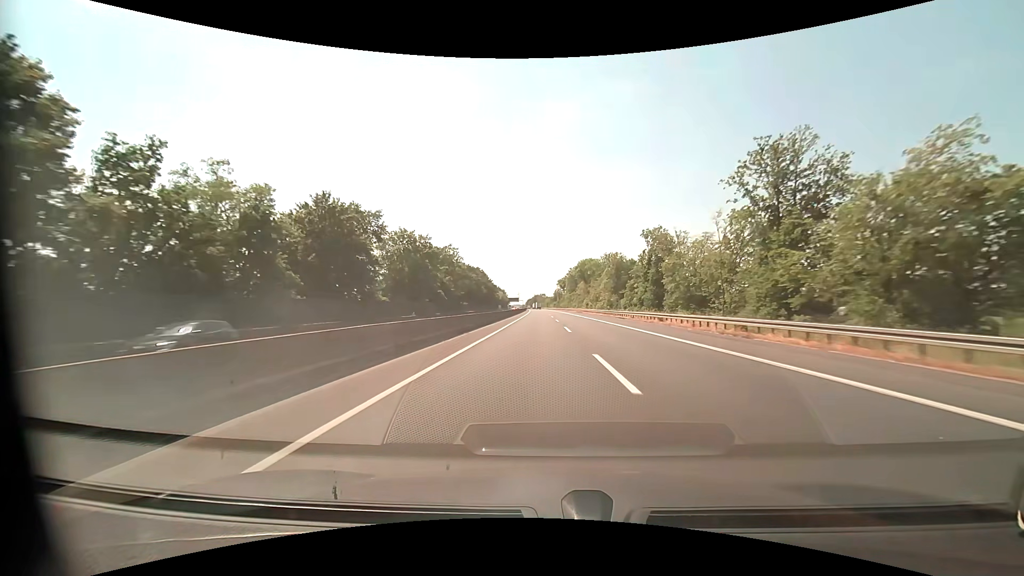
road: motorway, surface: asphalt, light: Day
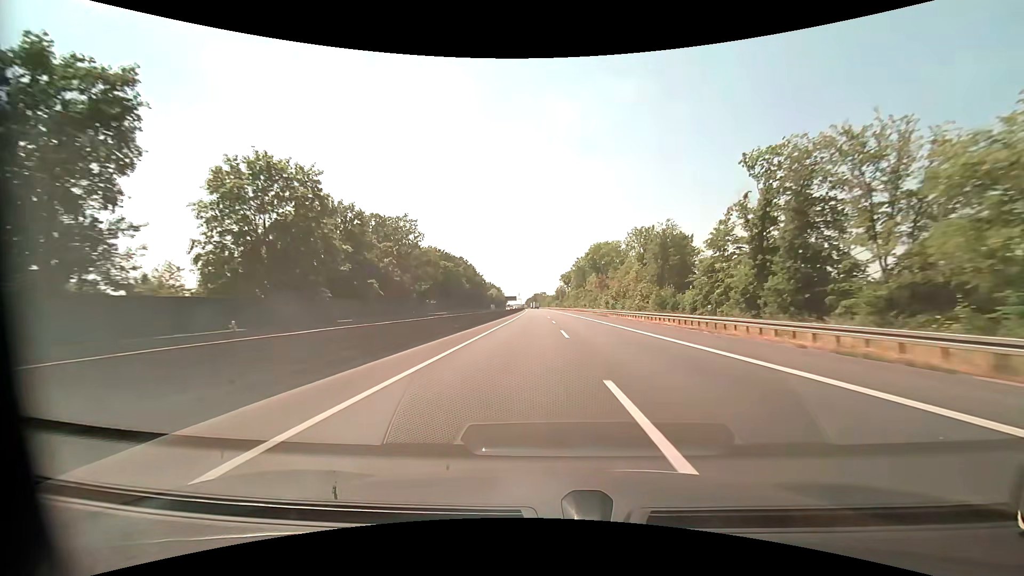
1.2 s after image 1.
(-0.1, +41.3) m; 0°
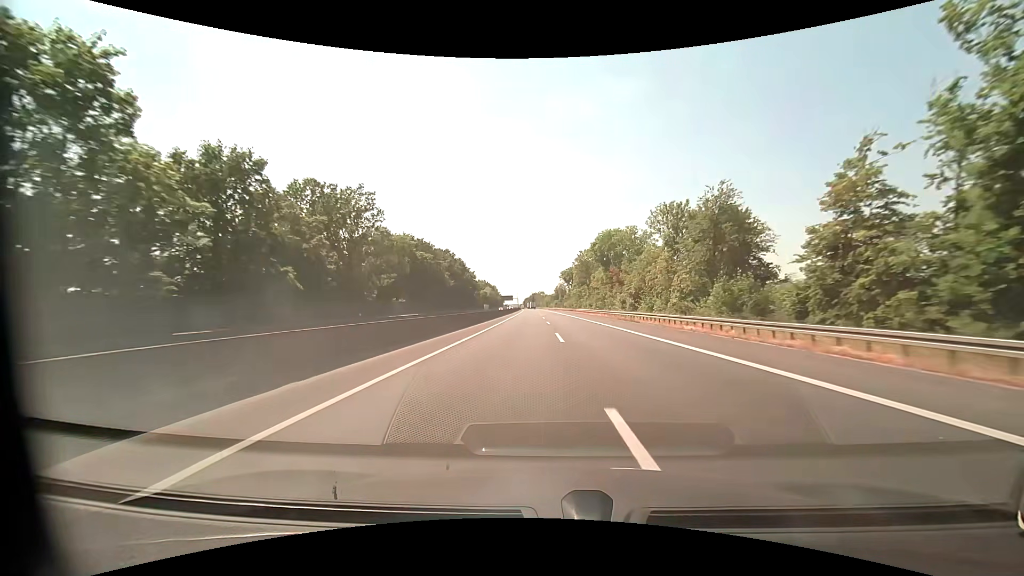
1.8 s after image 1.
(0.0, +20.7) m; 0°
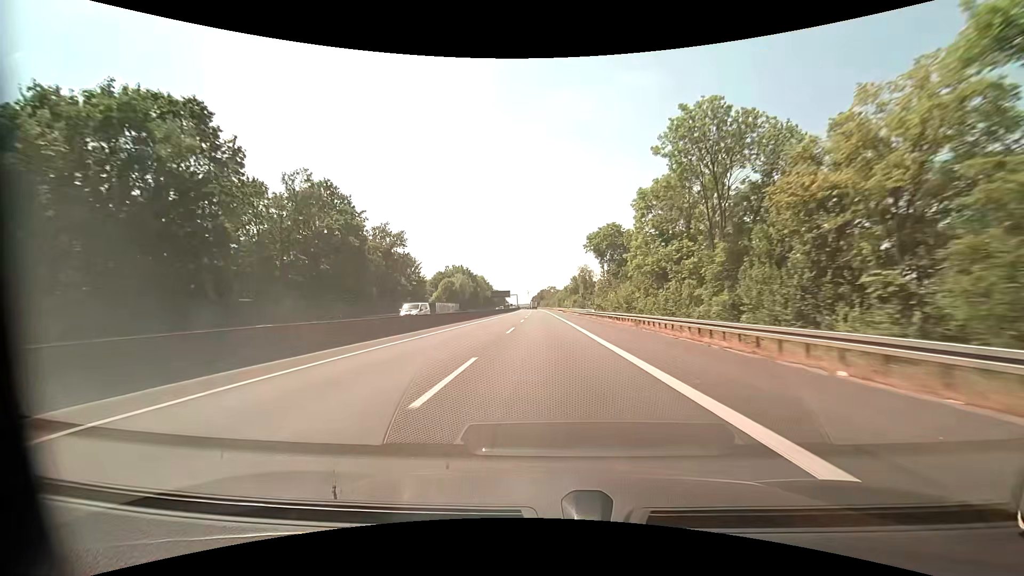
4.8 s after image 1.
(+0.4, +103.3) m; -1°
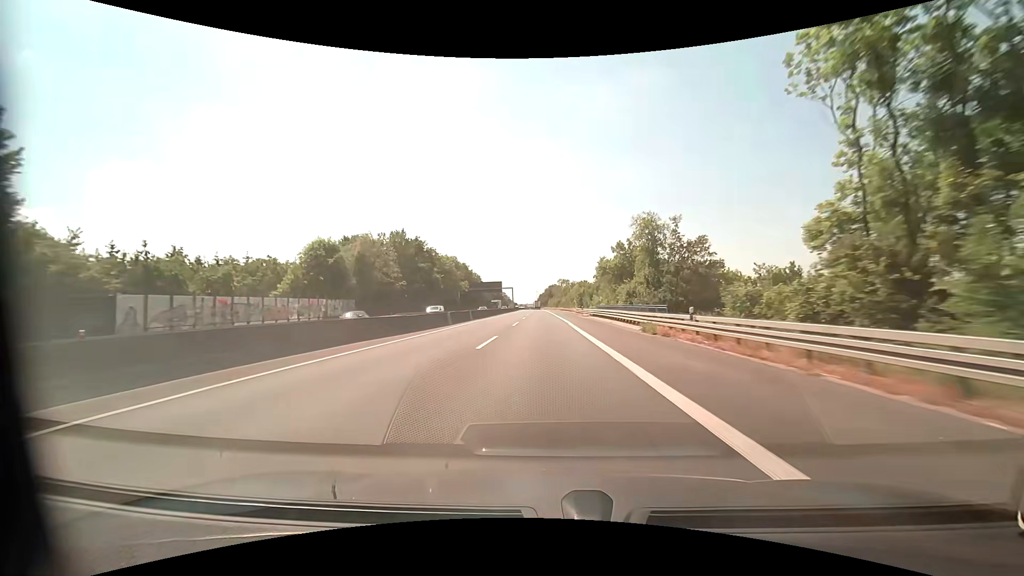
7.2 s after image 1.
(-1.1, +82.6) m; -1°
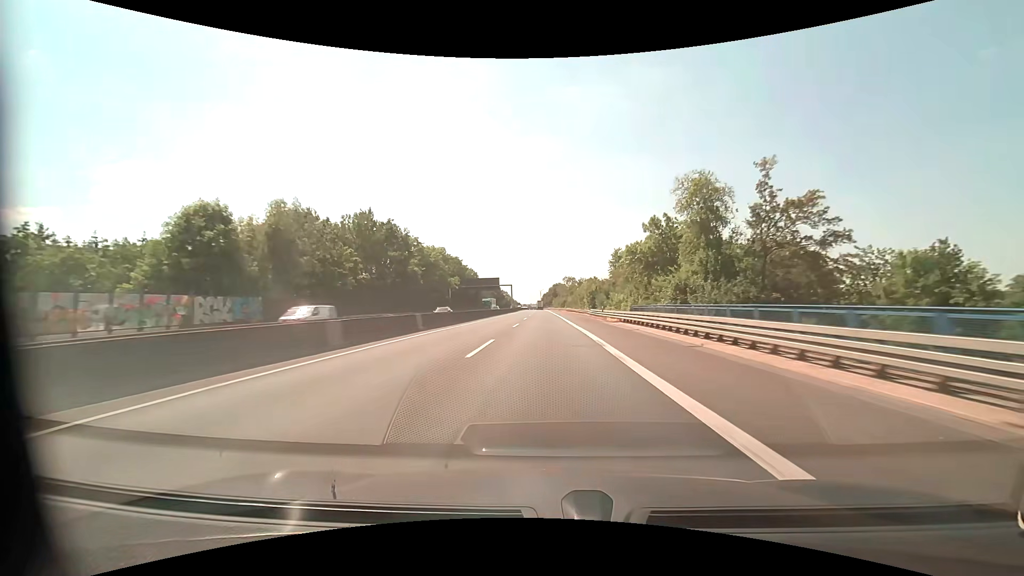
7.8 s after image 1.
(-0.1, +20.7) m; 0°
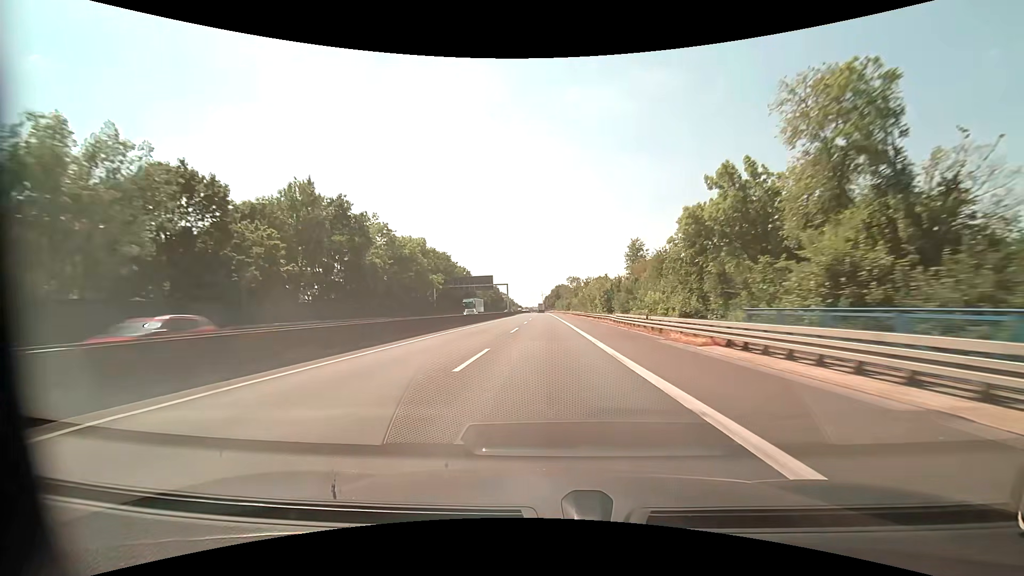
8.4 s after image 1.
(0.0, +20.7) m; 0°
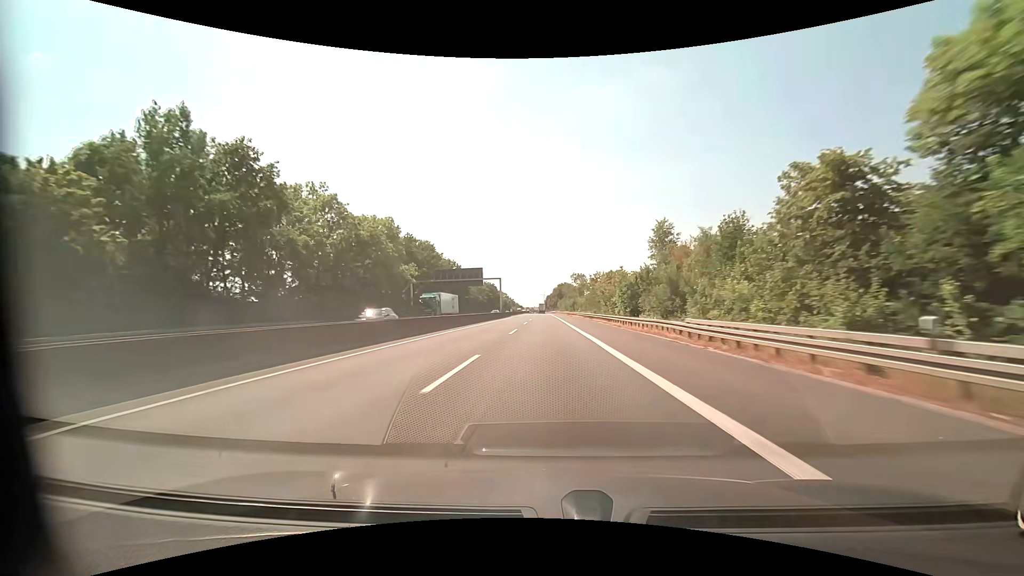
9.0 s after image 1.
(0.0, +20.7) m; 0°
(0, +10) (0, +20) (0, +30) (0, +40) (0, +50) (0, +60) (0, +70) (0, +80) (0, +90) (0, +100) m
